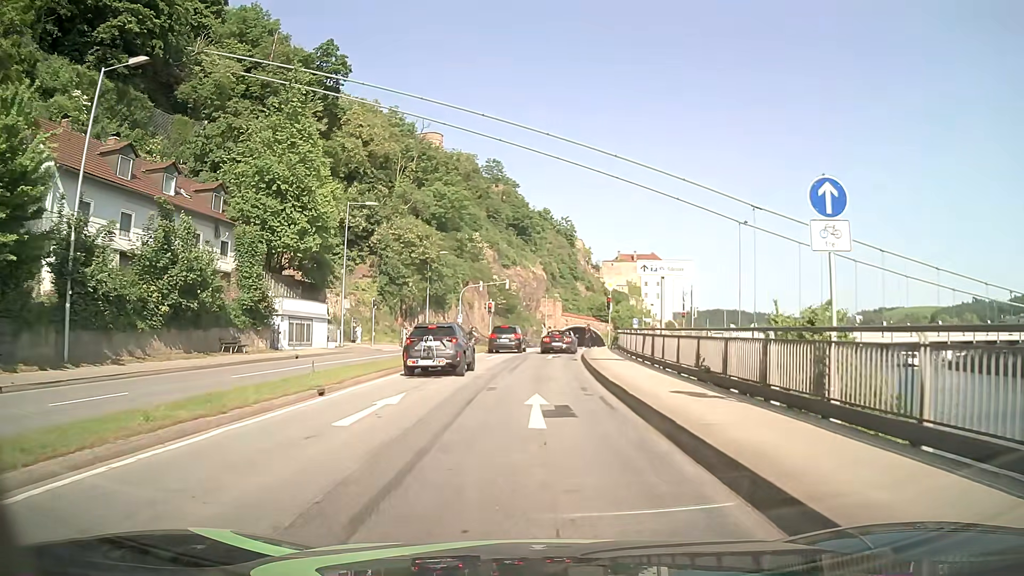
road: primary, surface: asphalt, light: Day
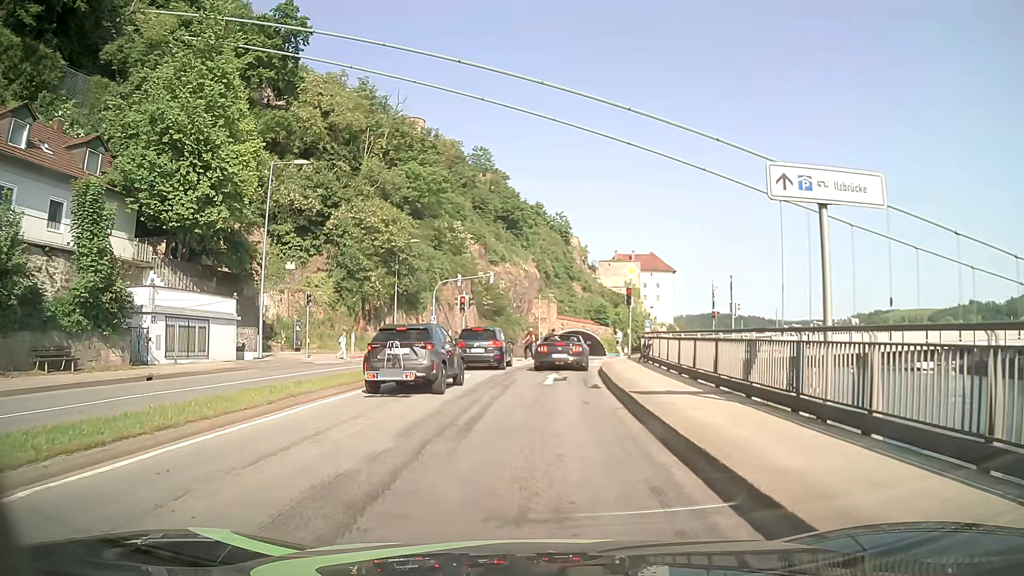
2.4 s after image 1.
(0.0, +12.9) m; 0°
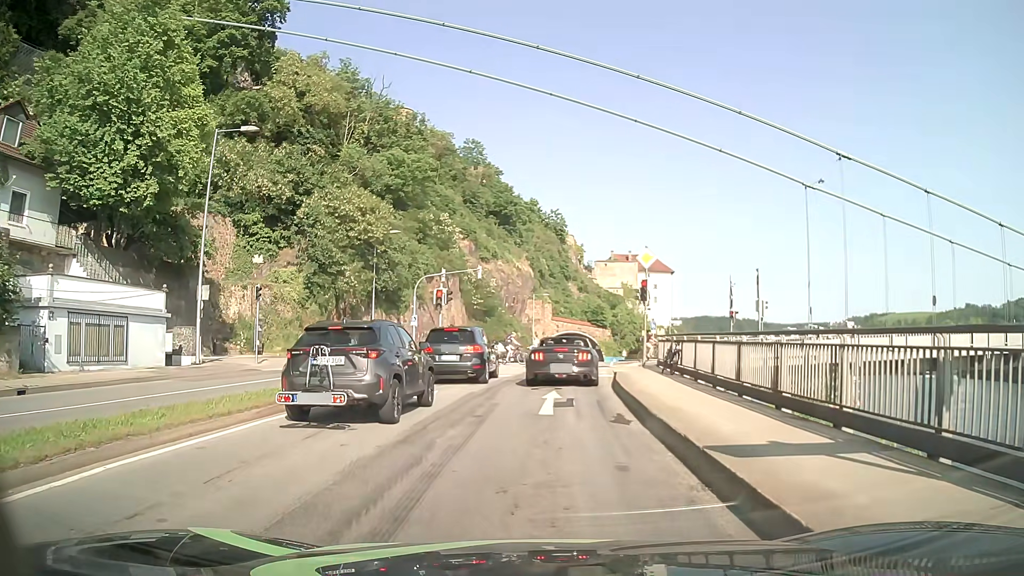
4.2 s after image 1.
(+0.1, +6.1) m; 0°
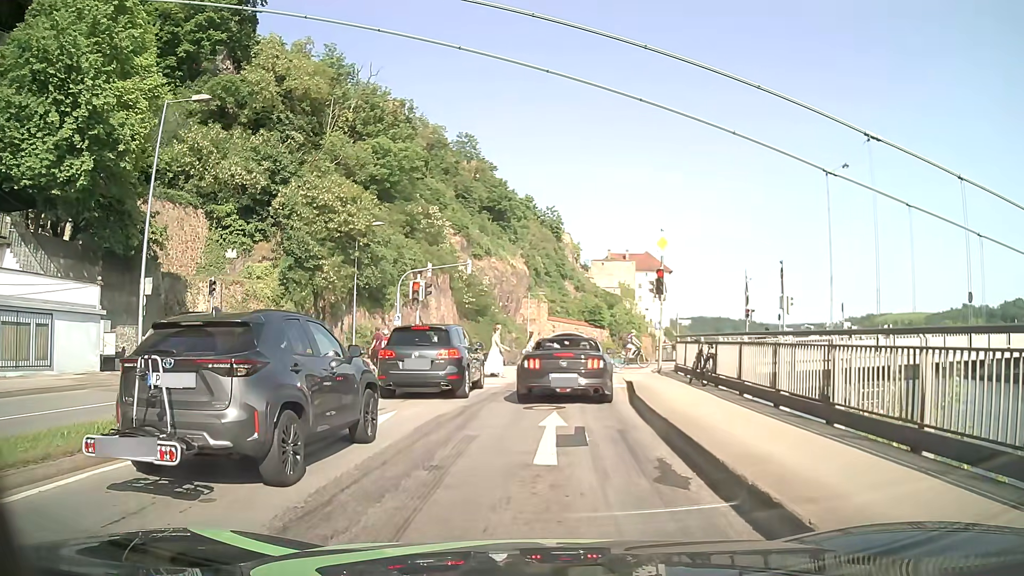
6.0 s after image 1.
(+0.1, +4.3) m; +1°
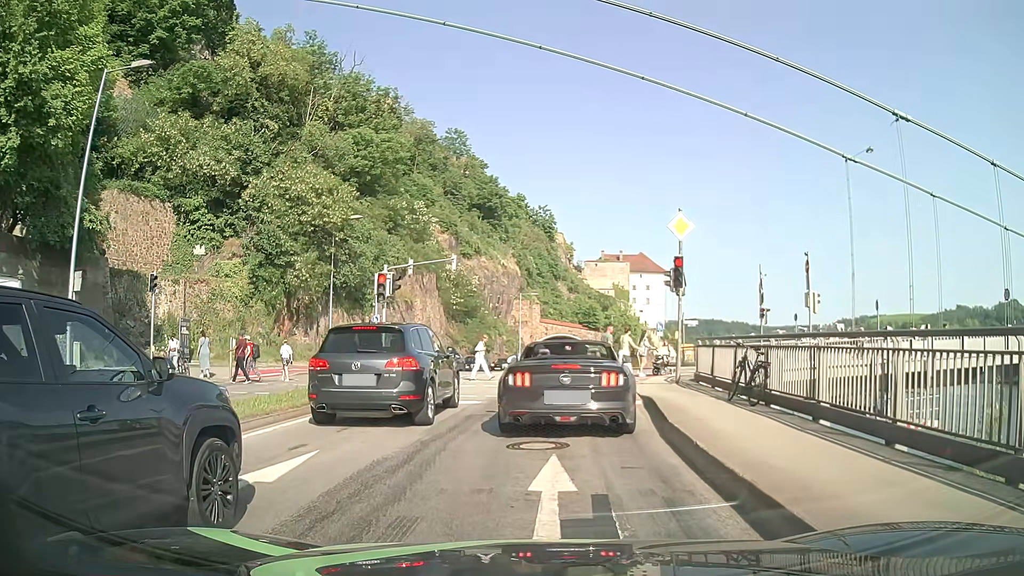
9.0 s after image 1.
(-0.1, +4.0) m; -2°
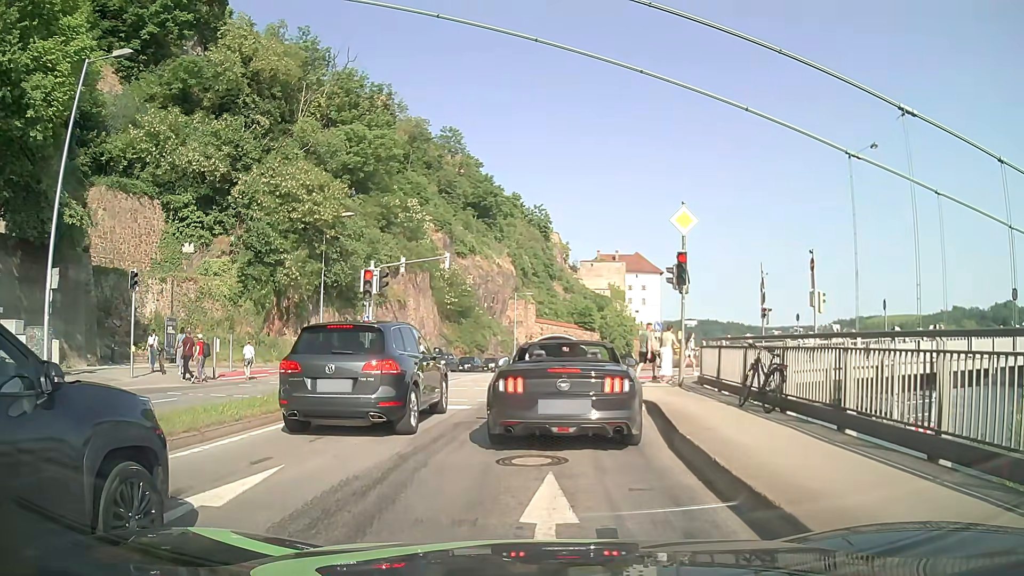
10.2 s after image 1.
(0.0, +1.0) m; 0°
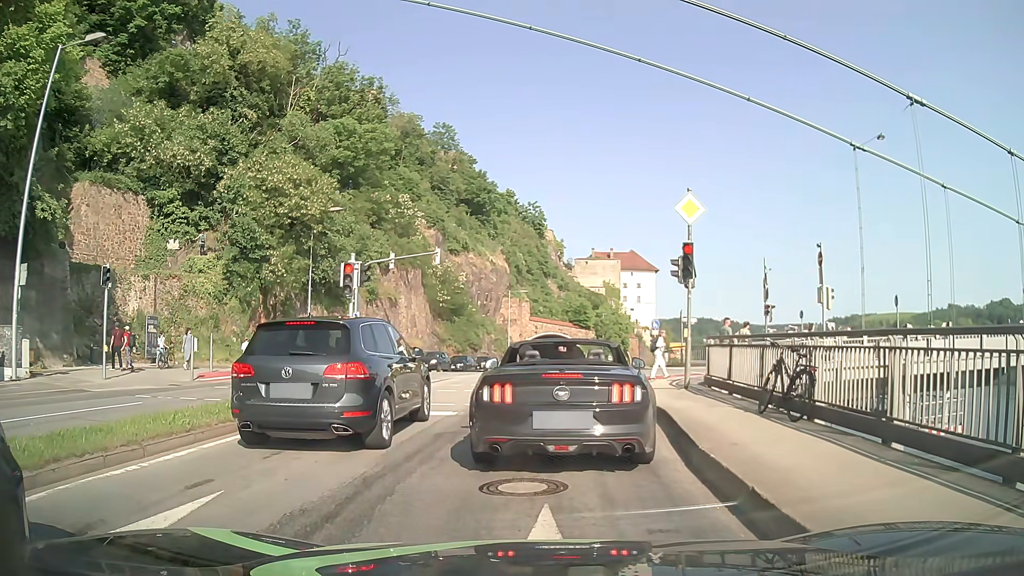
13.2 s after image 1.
(0.0, +1.3) m; 0°
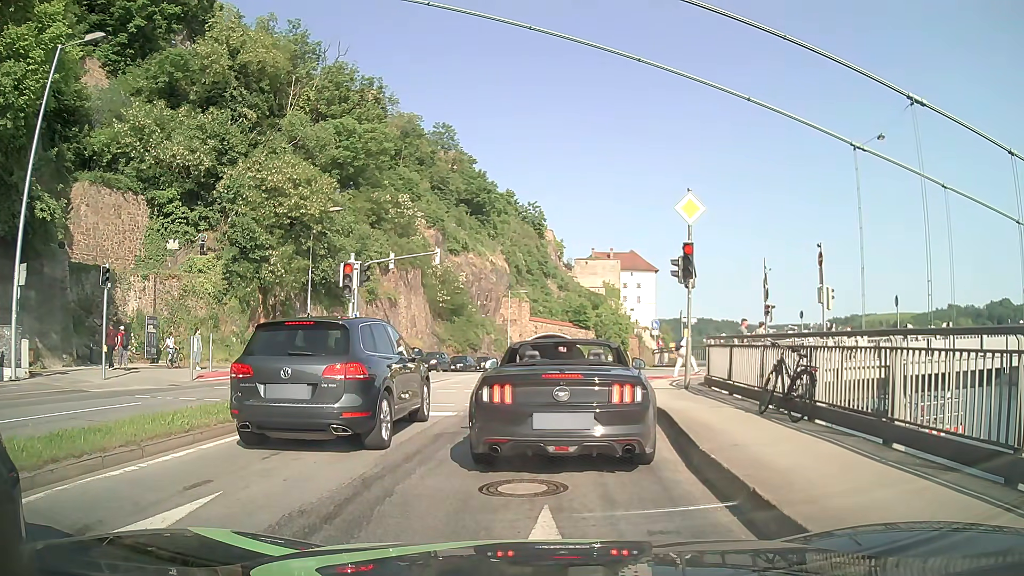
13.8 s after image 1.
(0.0, +0.1) m; 0°
